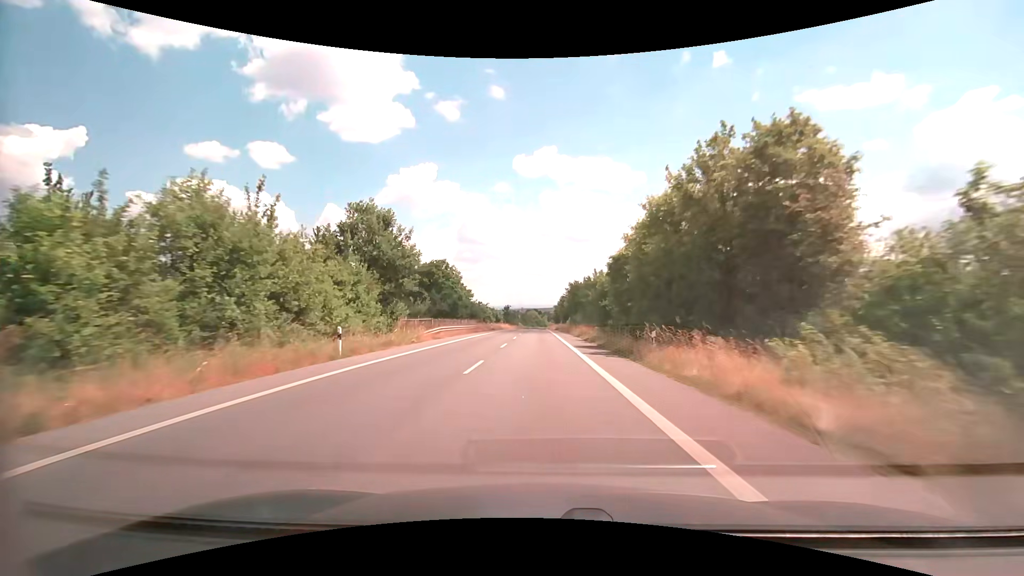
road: secondary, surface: asphalt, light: Day
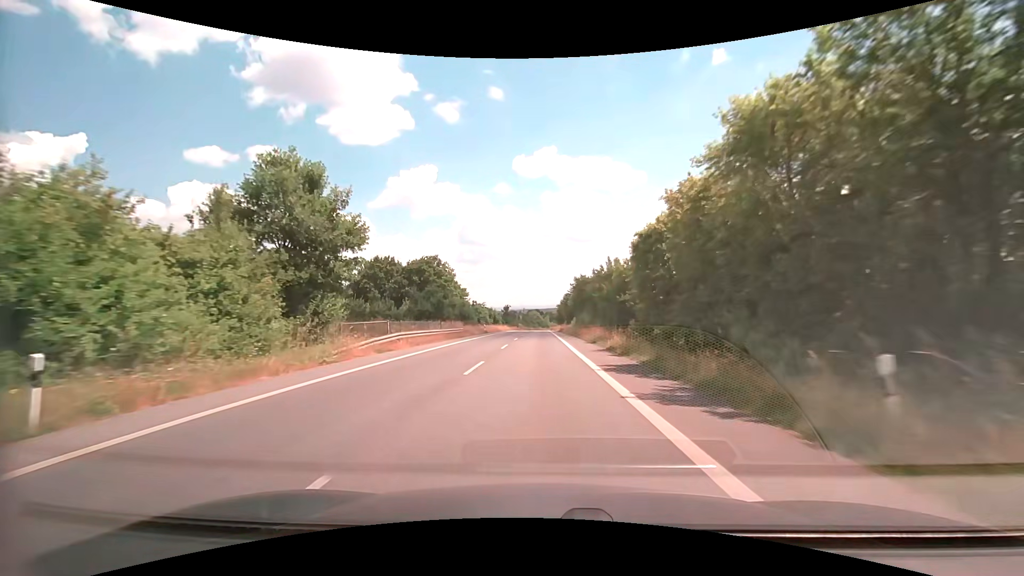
(0.0, +11.7) m; 0°
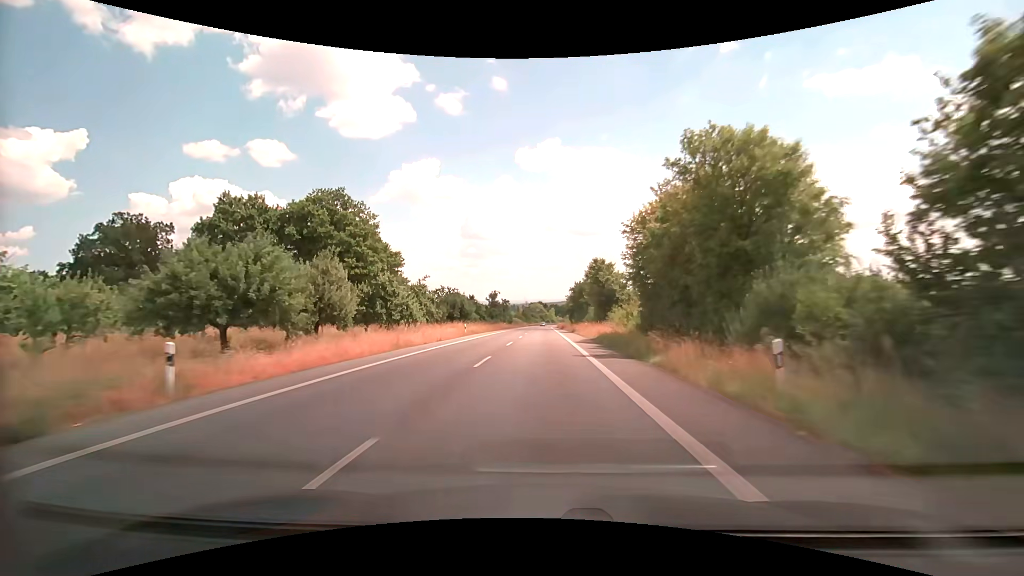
(-0.2, +58.7) m; 0°
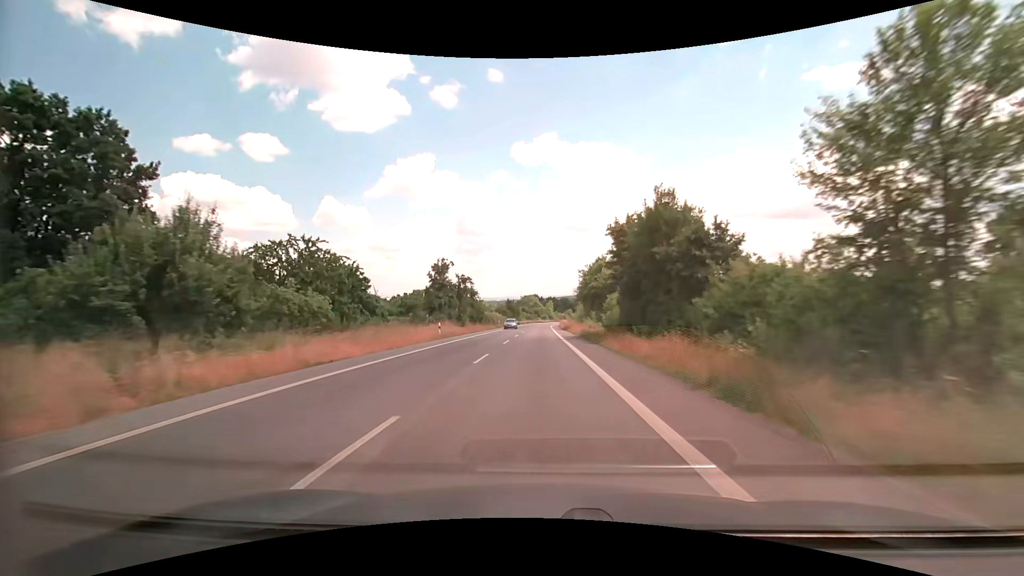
(+0.3, +58.9) m; +1°
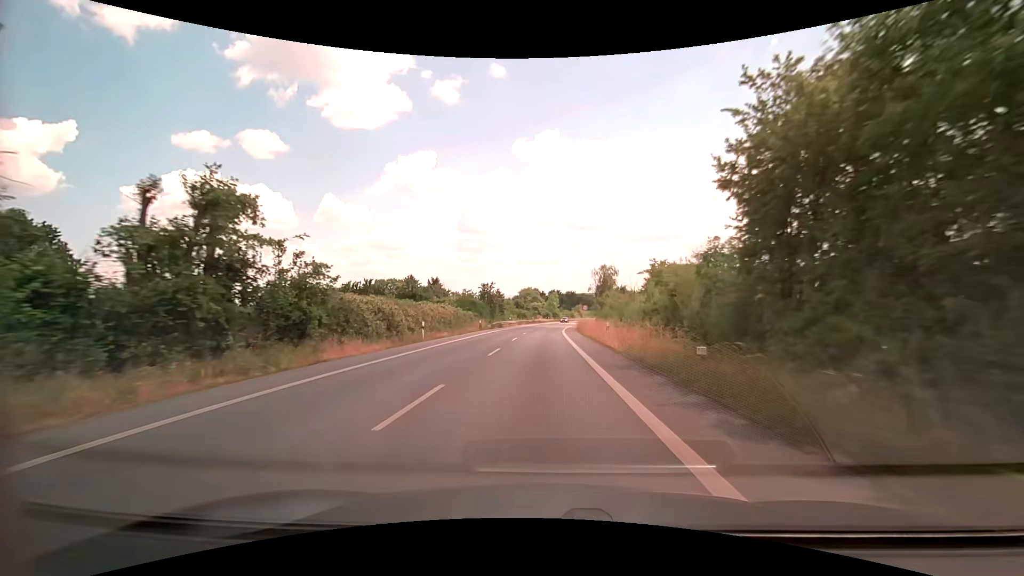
(-0.3, +56.8) m; 0°
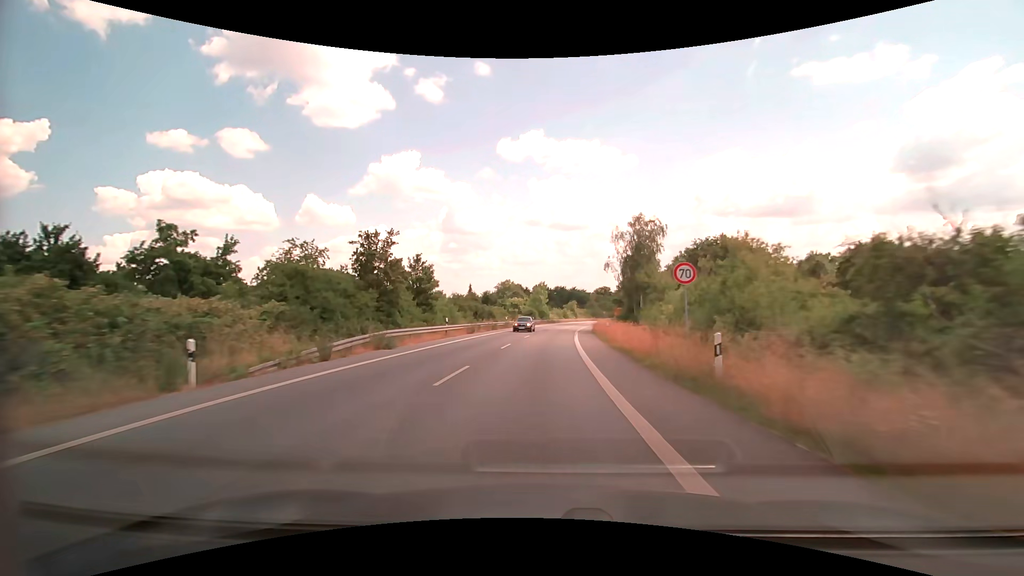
(+0.5, +44.0) m; +2°
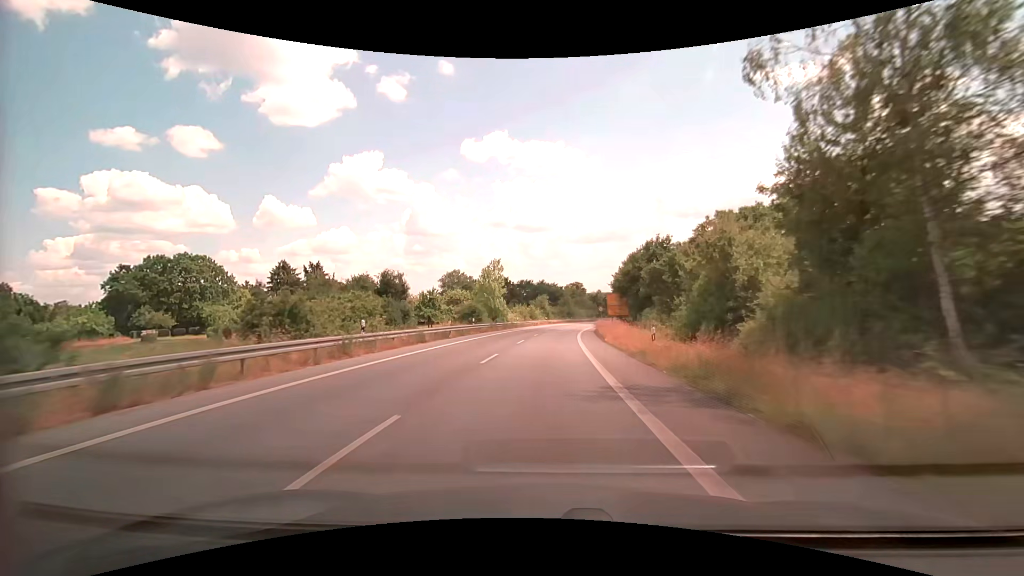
(+1.3, +42.8) m; +4°
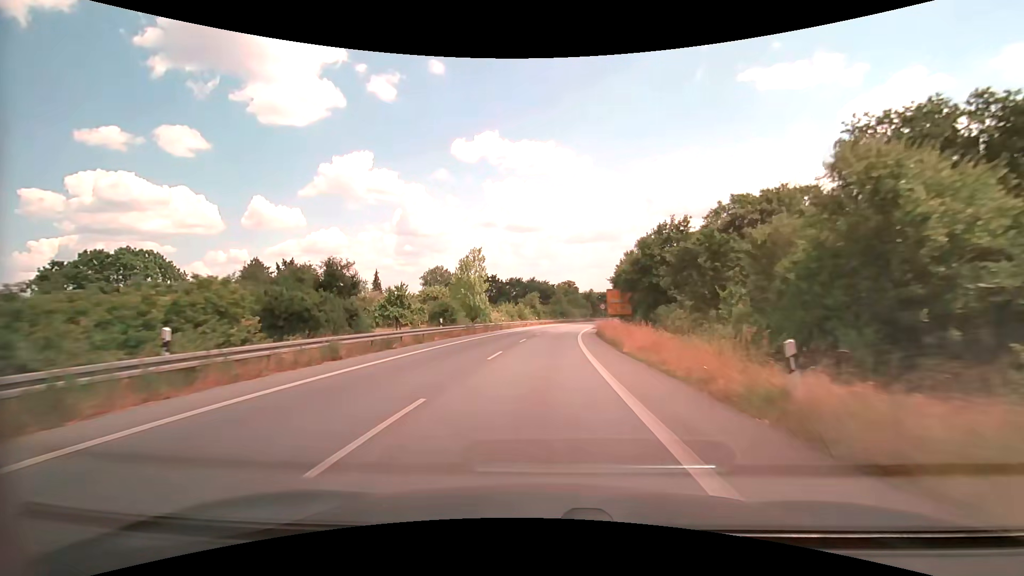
(+0.1, +10.5) m; +1°
(0, +10) (0, +20) (+1, +30) (+1, +40) (+2, +50) (+3, +60) (+5, +70) (+6, +80) (+8, +89) (+10, +99) m
